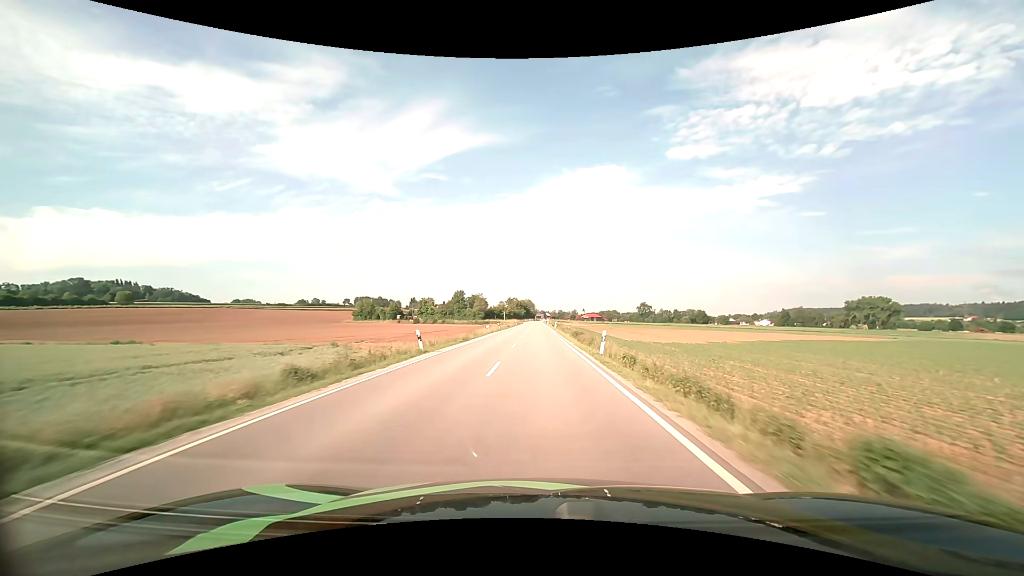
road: secondary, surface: asphalt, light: Day
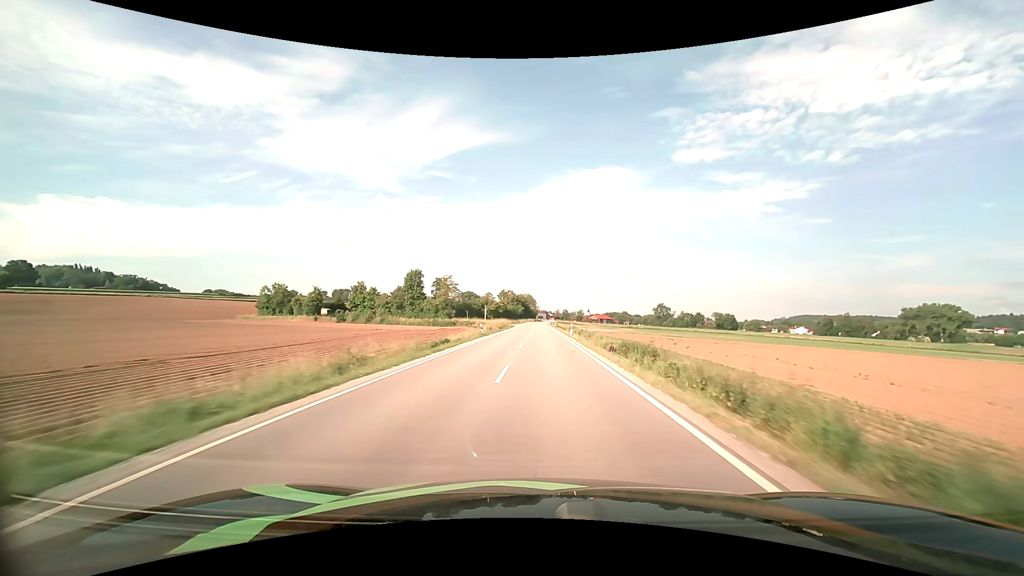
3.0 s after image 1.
(-0.6, +73.5) m; 0°
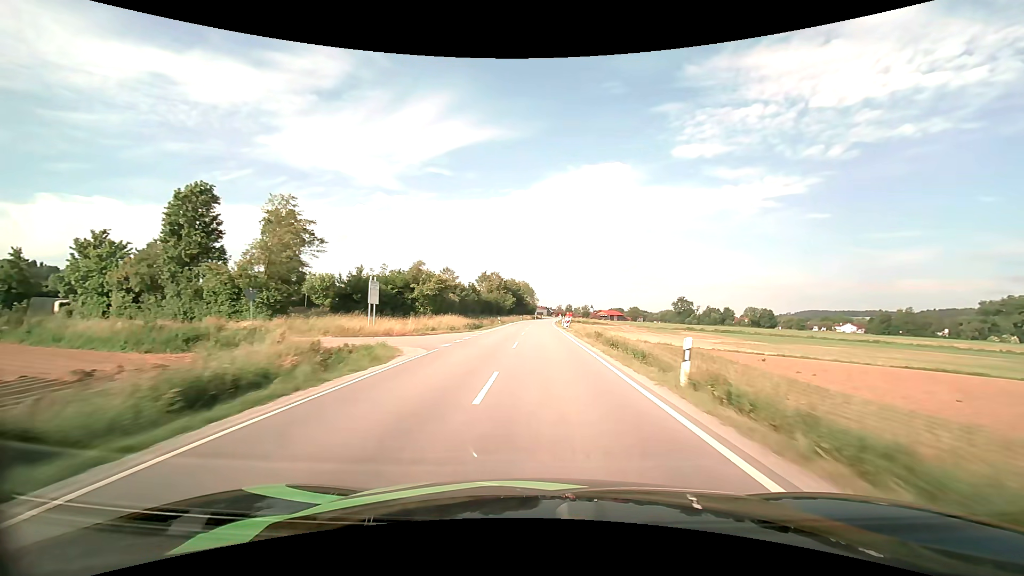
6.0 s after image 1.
(+0.2, +75.1) m; 0°
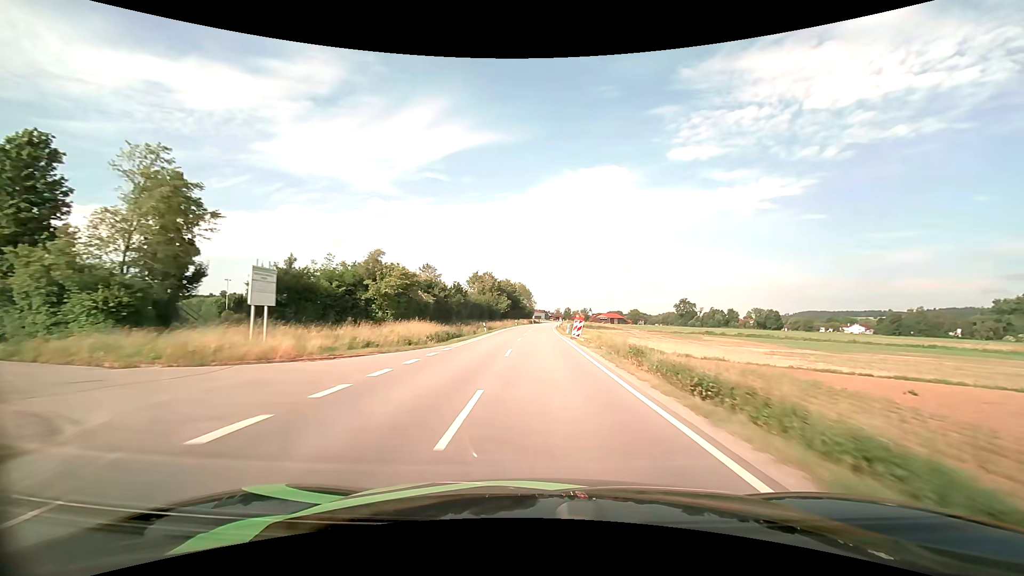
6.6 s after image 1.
(0.0, +14.2) m; 0°
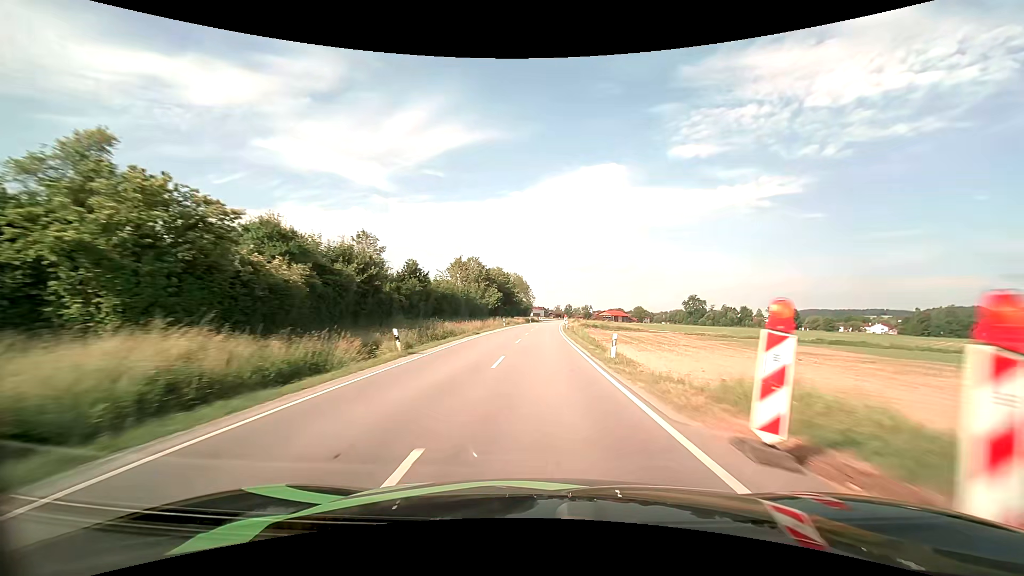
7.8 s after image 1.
(0.0, +28.0) m; 0°
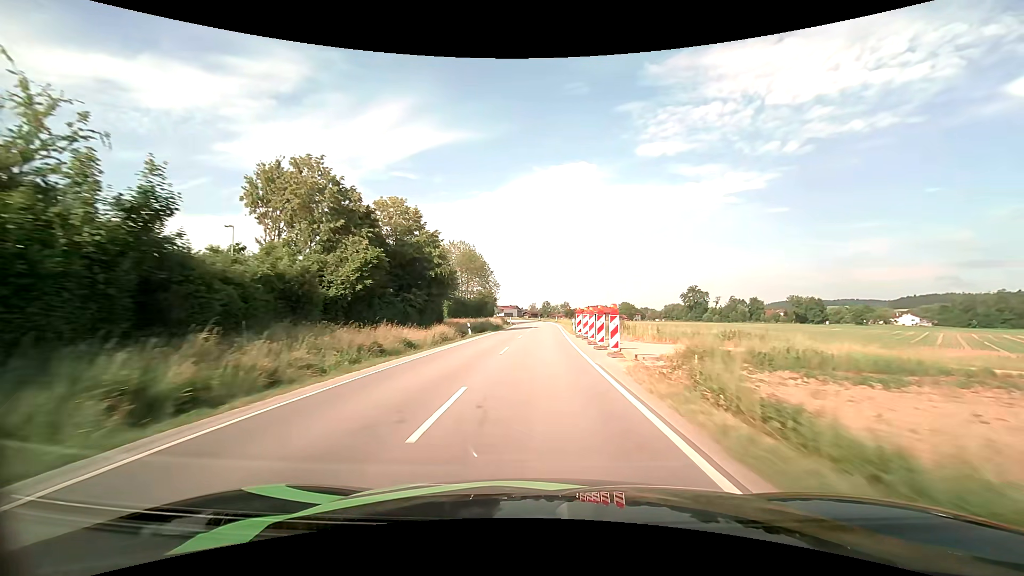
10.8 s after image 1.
(+1.3, +67.7) m; +3°
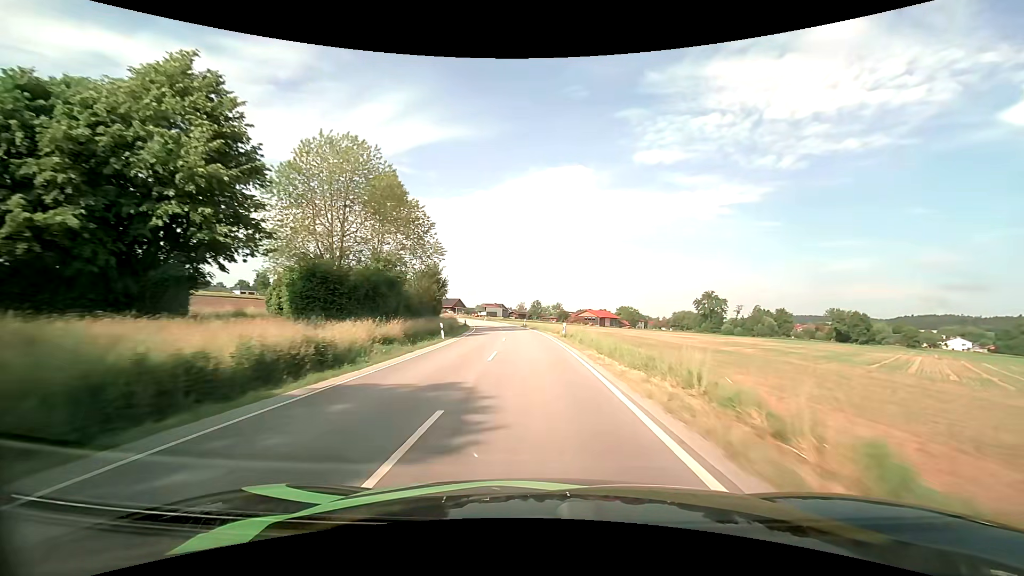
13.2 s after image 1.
(+0.7, +50.0) m; +1°
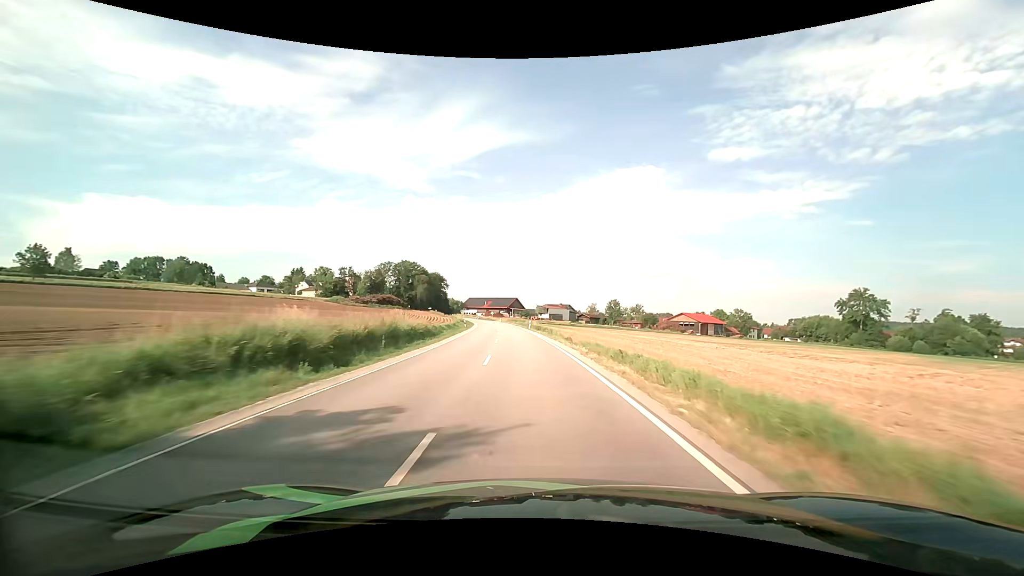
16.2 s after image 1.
(-3.5, +61.7) m; -8°
(0, +10) (0, +20) (-1, +30) (-2, +40) (-2, +50) (-3, +60) (-4, +70) (-5, +80) (-7, +90) (-8, +100) m
